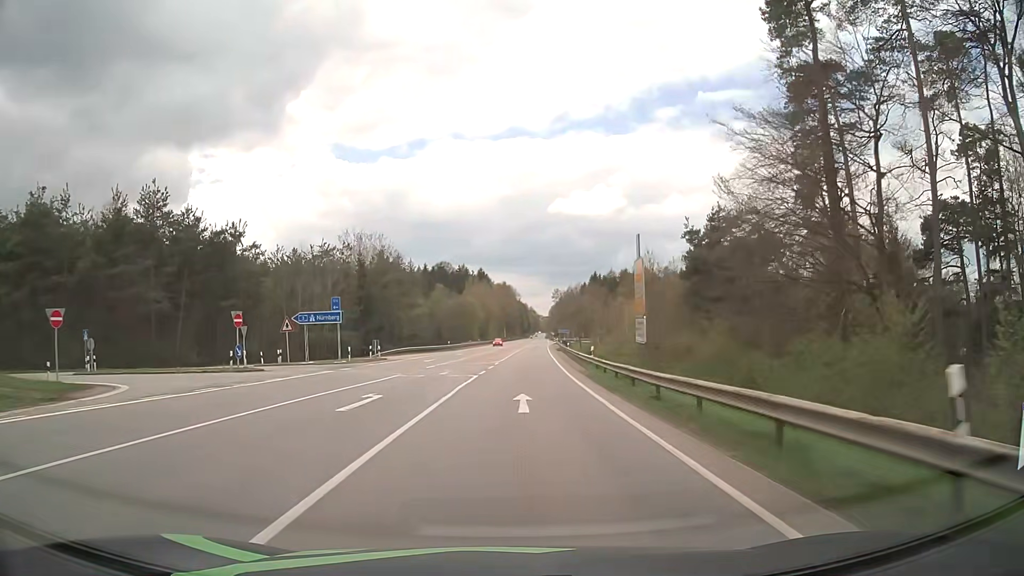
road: secondary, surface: asphalt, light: Day
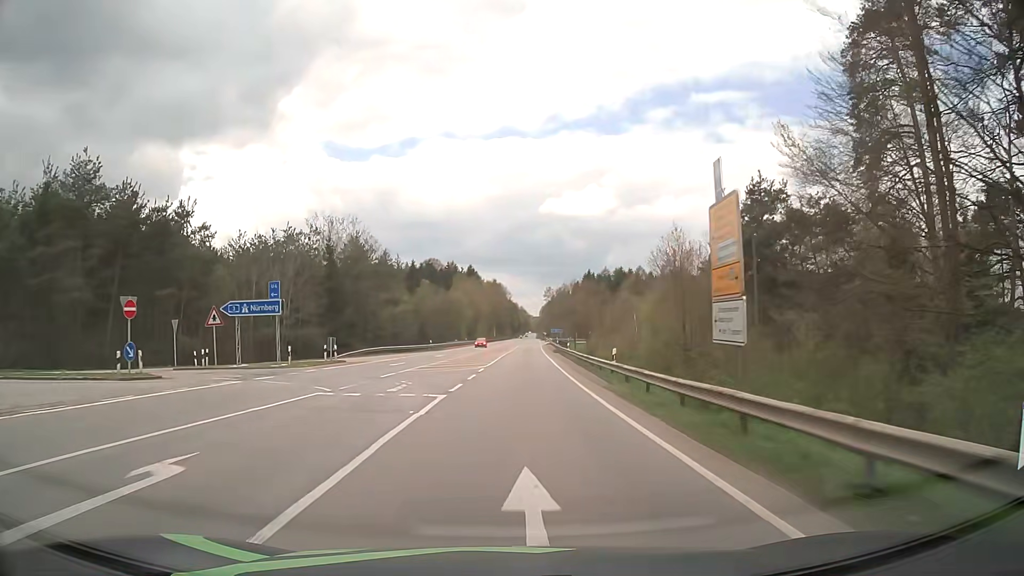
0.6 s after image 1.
(+0.1, +10.6) m; +1°
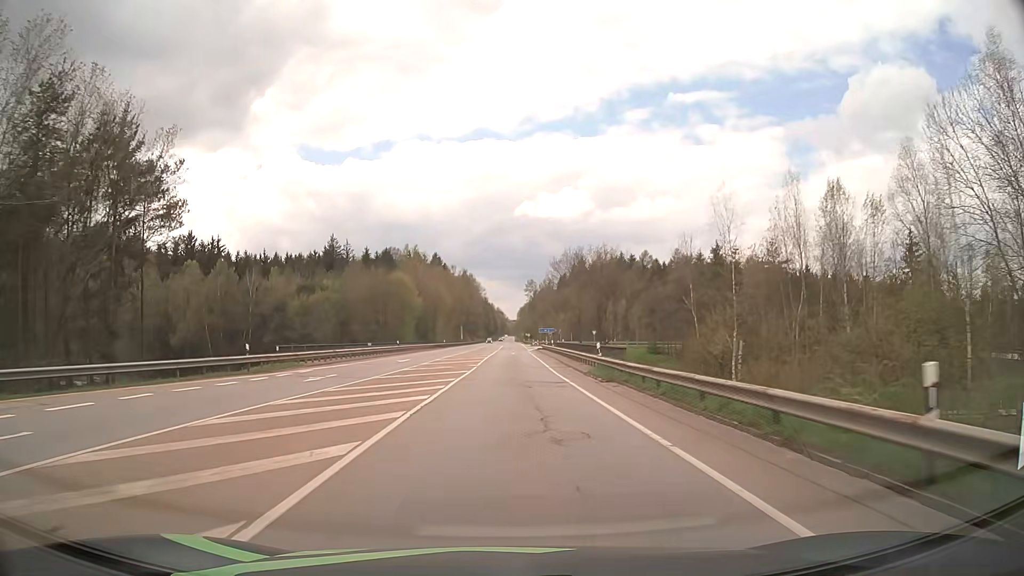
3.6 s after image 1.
(+1.3, +53.0) m; +2°
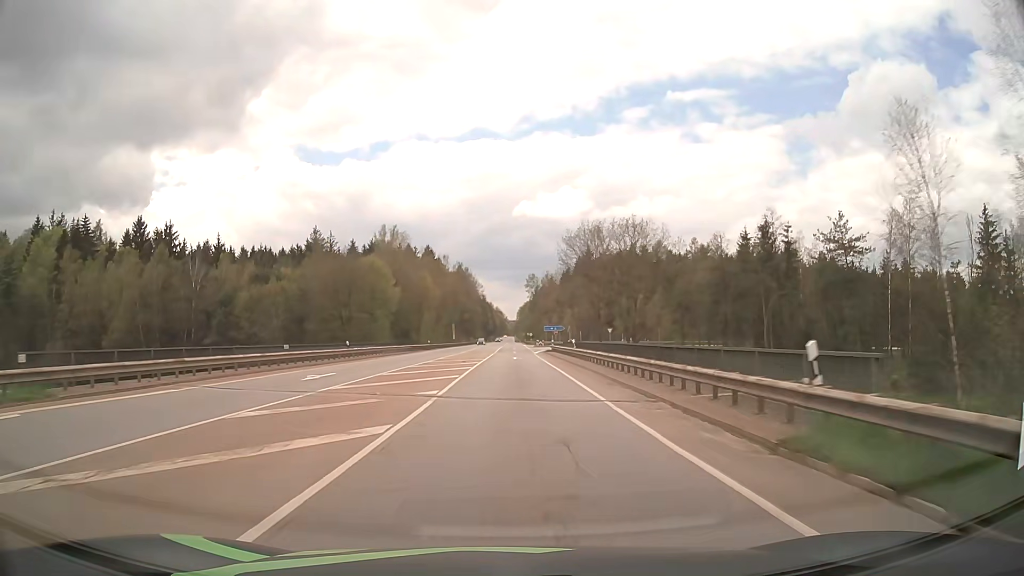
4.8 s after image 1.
(0.0, +21.1) m; 0°
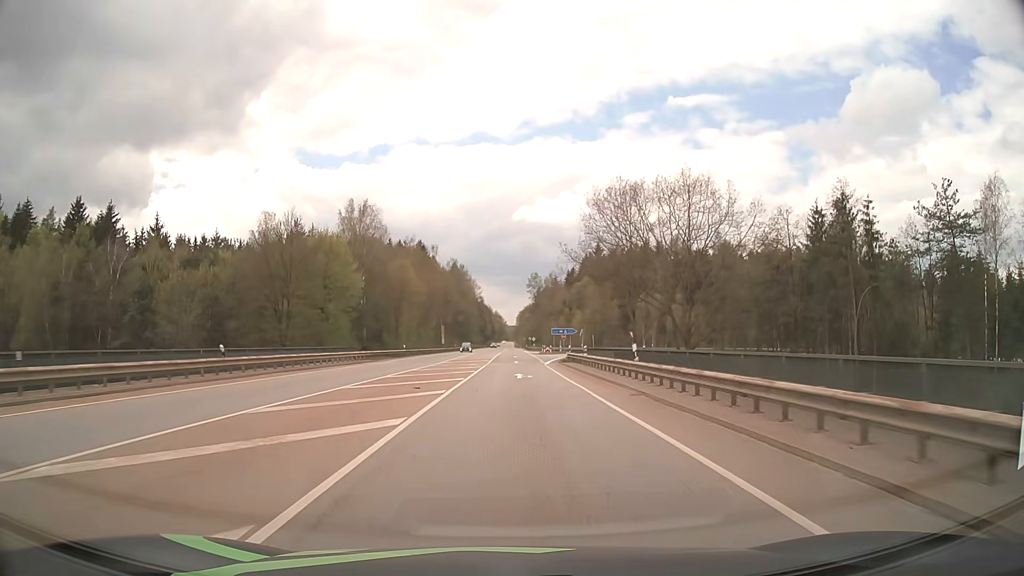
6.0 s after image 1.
(0.0, +20.9) m; 0°
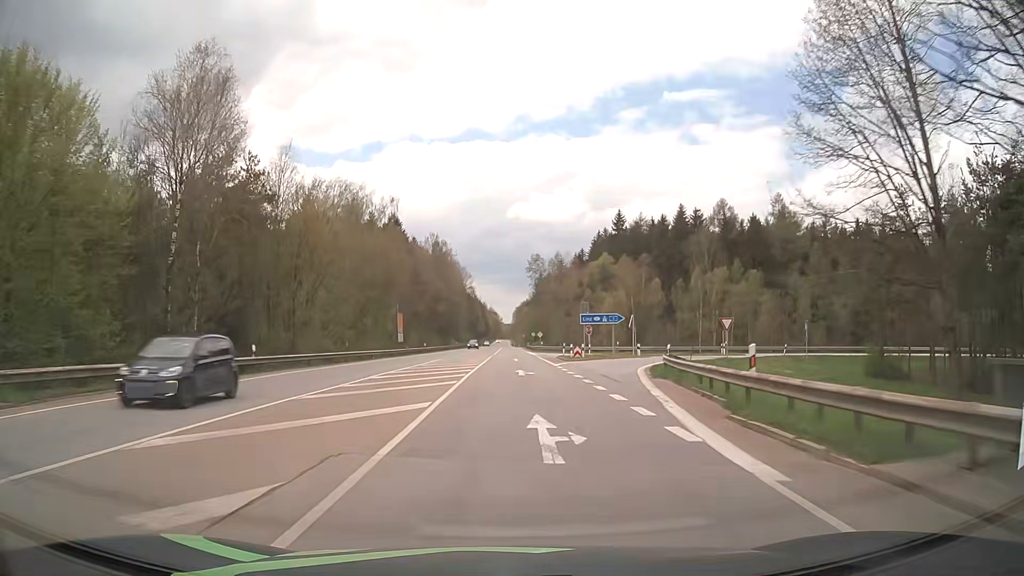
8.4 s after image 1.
(+0.1, +41.1) m; 0°
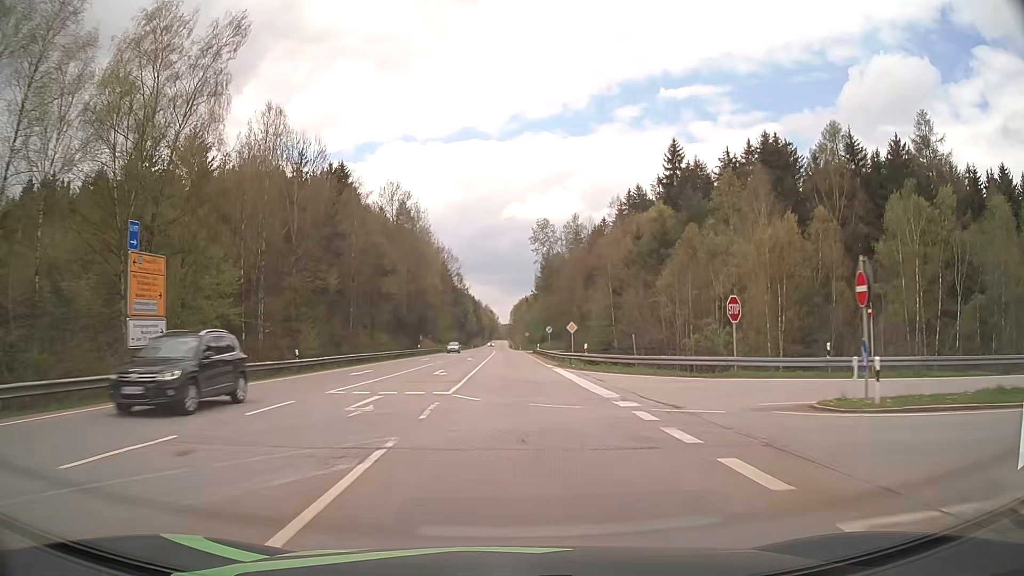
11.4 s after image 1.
(+0.2, +50.8) m; 0°
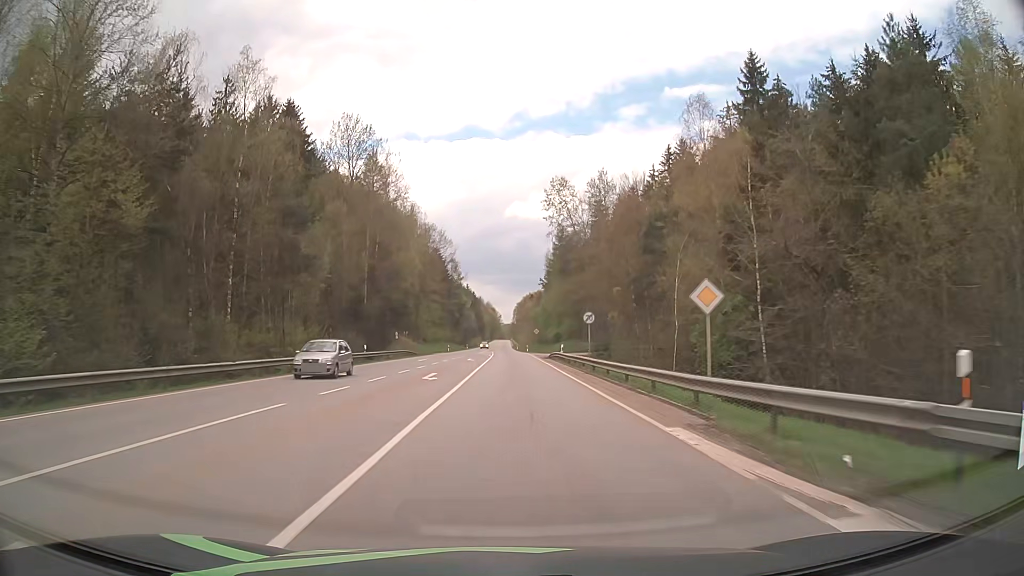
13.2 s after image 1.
(+0.1, +30.7) m; 0°
(0, +10) (0, +20) (0, +30) (0, +40) (0, +50) (0, +60) (0, +70) (0, +80) (0, +90) (0, +100) m
